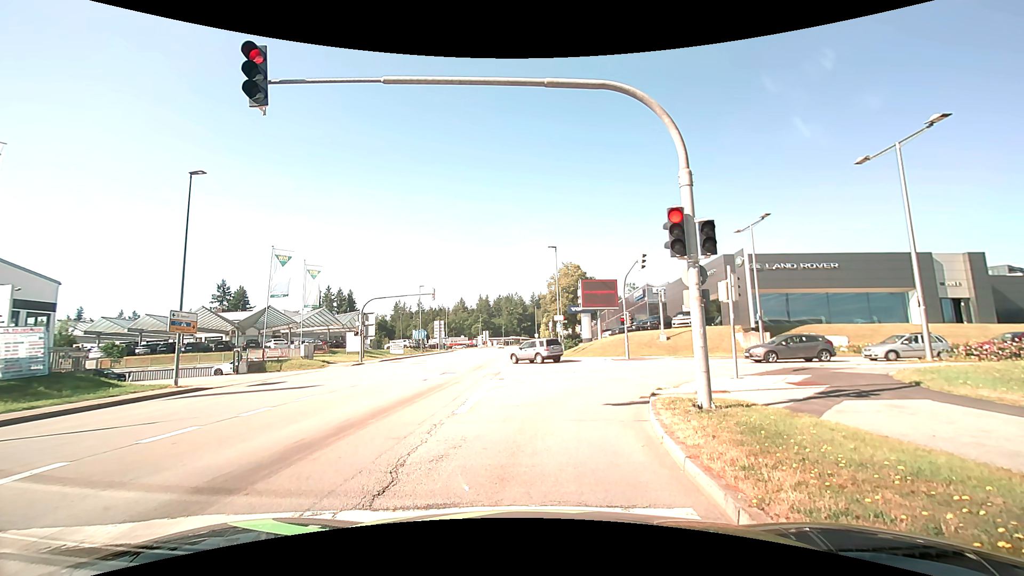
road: tertiary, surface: asphalt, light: Day
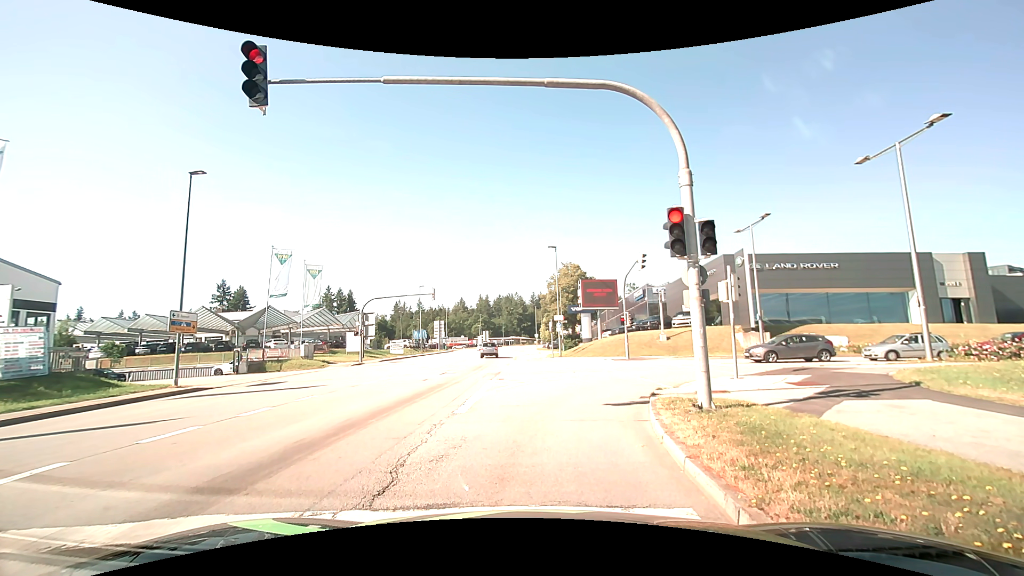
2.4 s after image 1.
(0.0, 0.0) m; 0°
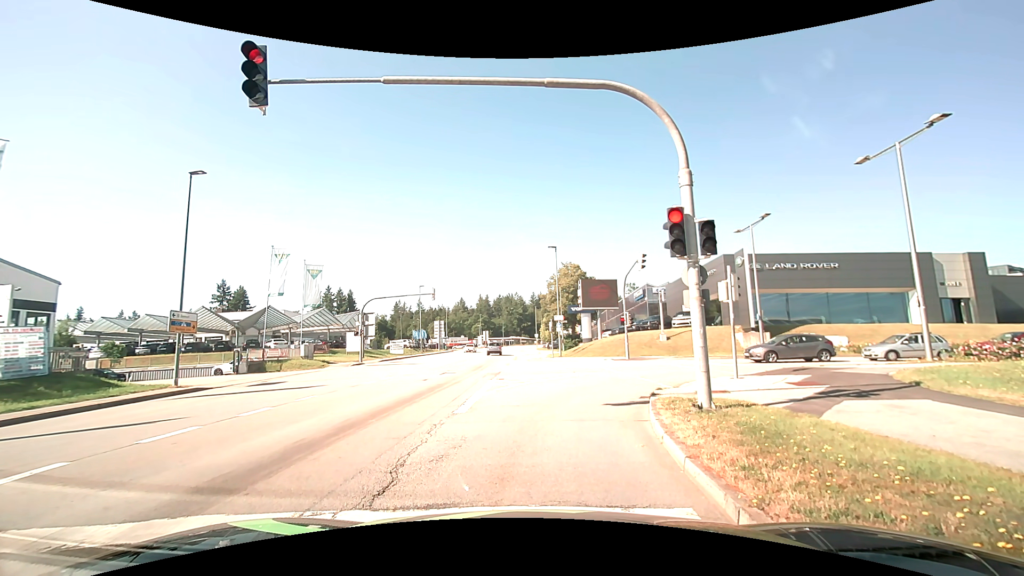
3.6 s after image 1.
(0.0, 0.0) m; 0°
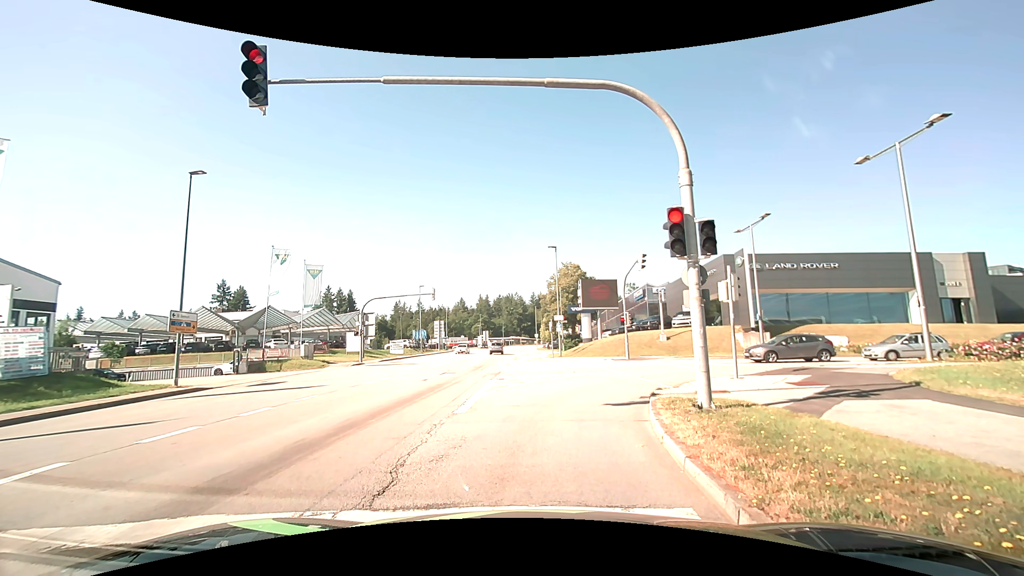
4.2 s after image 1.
(0.0, 0.0) m; 0°
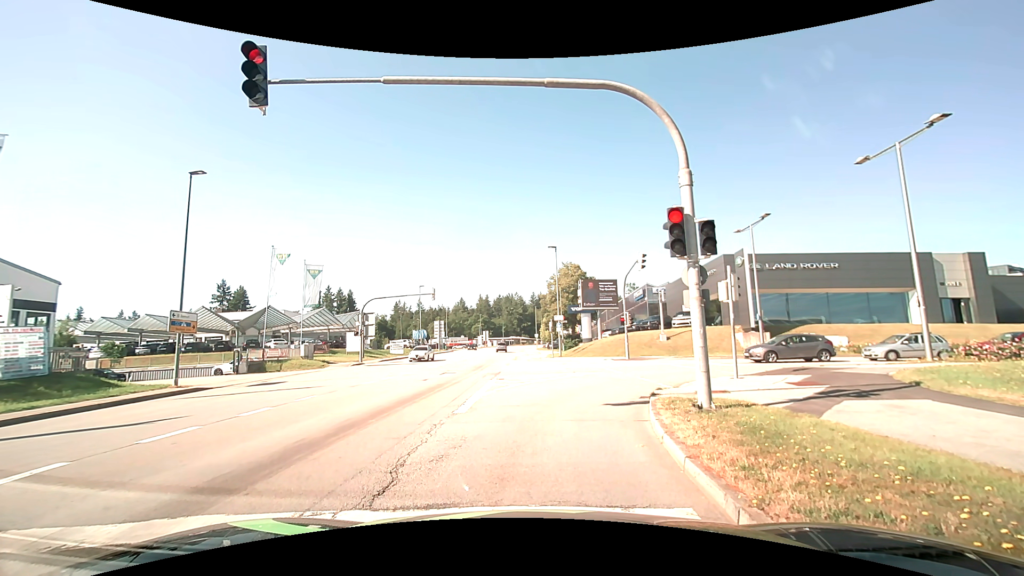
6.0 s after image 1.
(0.0, 0.0) m; 0°
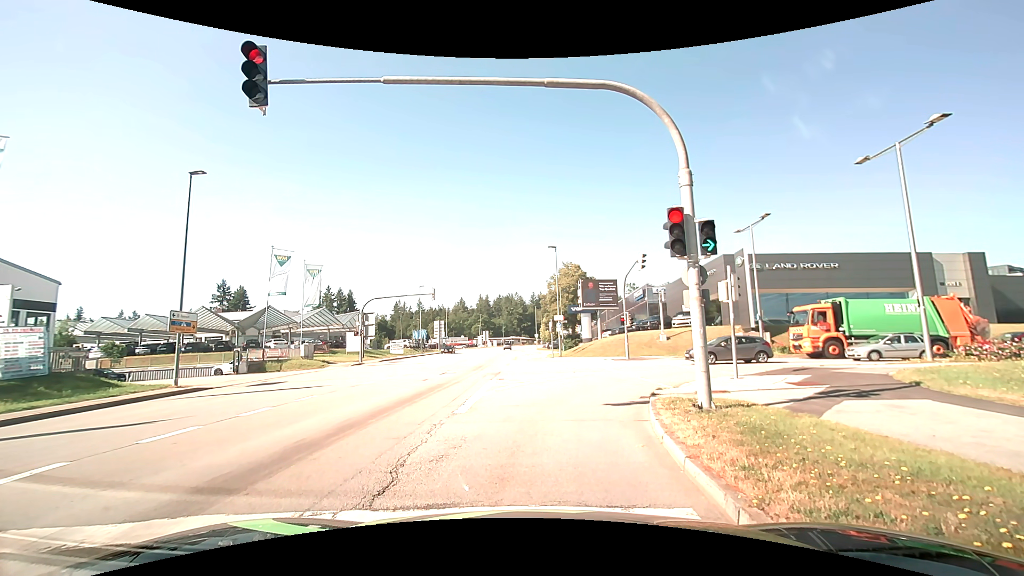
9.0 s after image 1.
(0.0, 0.0) m; 0°
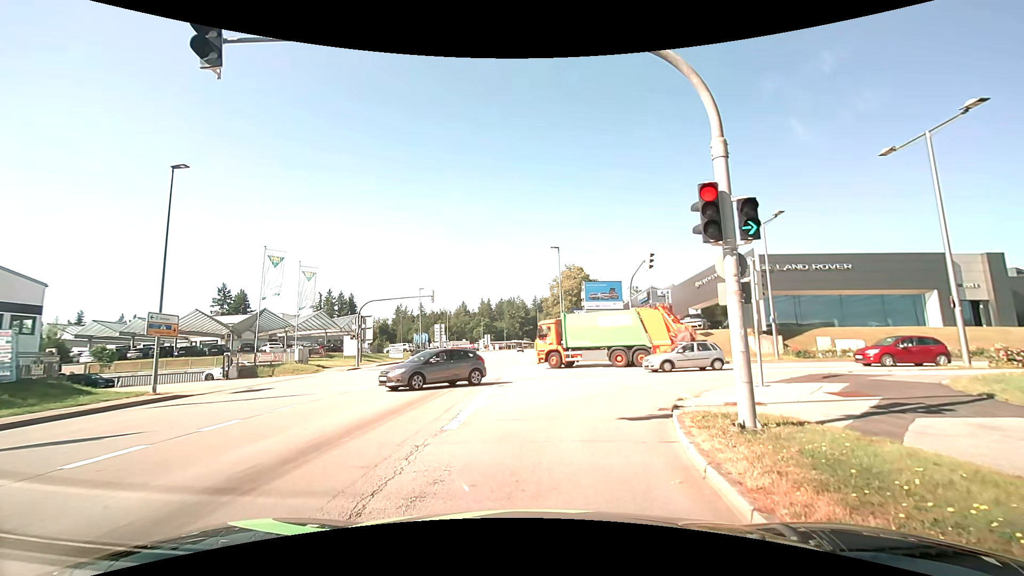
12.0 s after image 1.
(0.0, +1.6) m; -1°
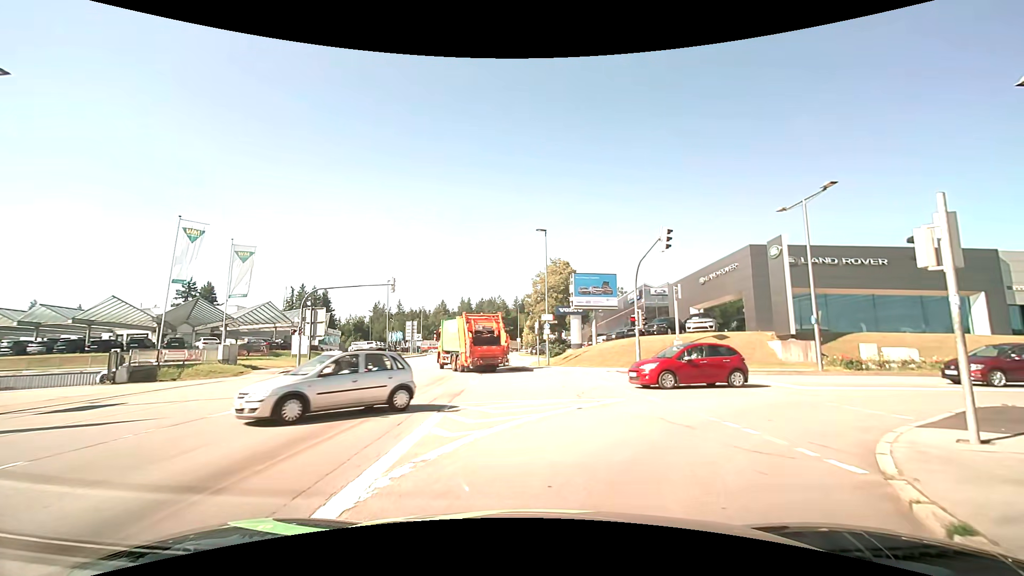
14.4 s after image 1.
(0.0, +7.6) m; 0°
(+2, +10) (+10, +16) (+20, +17) (+30, +17) (+40, +16) (+49, +15) (+59, +13) (+69, +11) (+79, +8) (+88, +5) m
